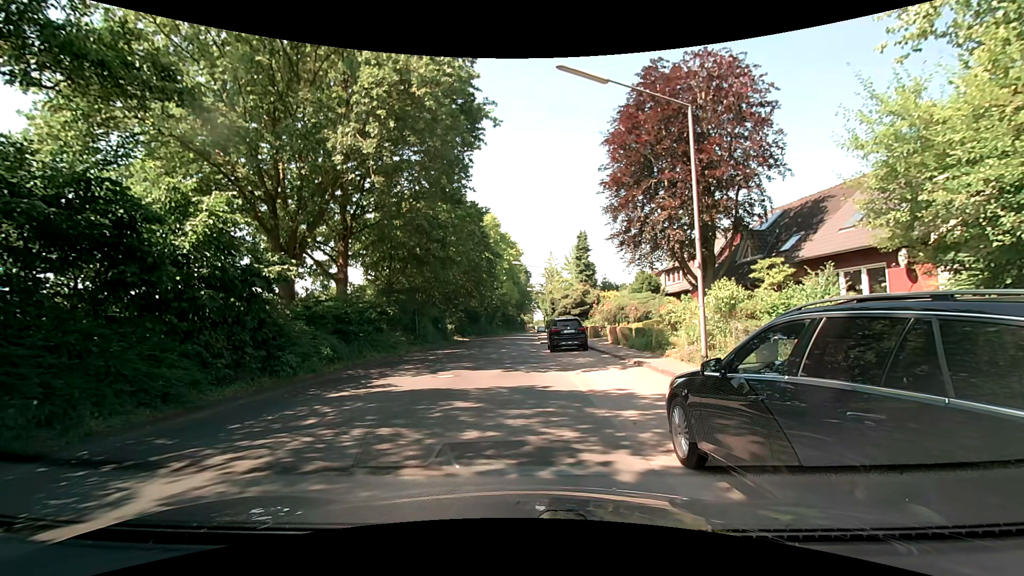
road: unclassified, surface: asphalt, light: Day
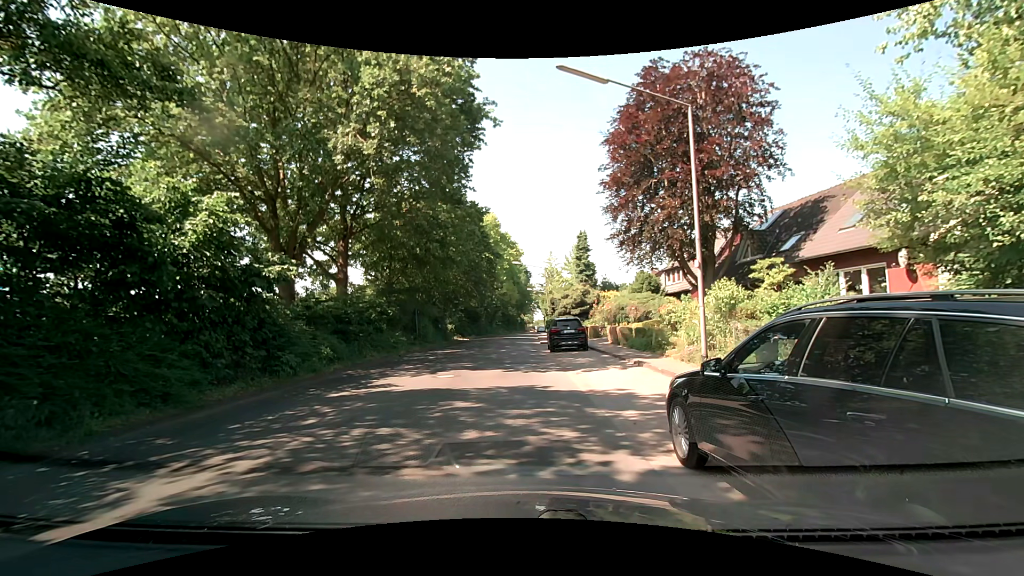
(0.0, 0.0) m; 0°
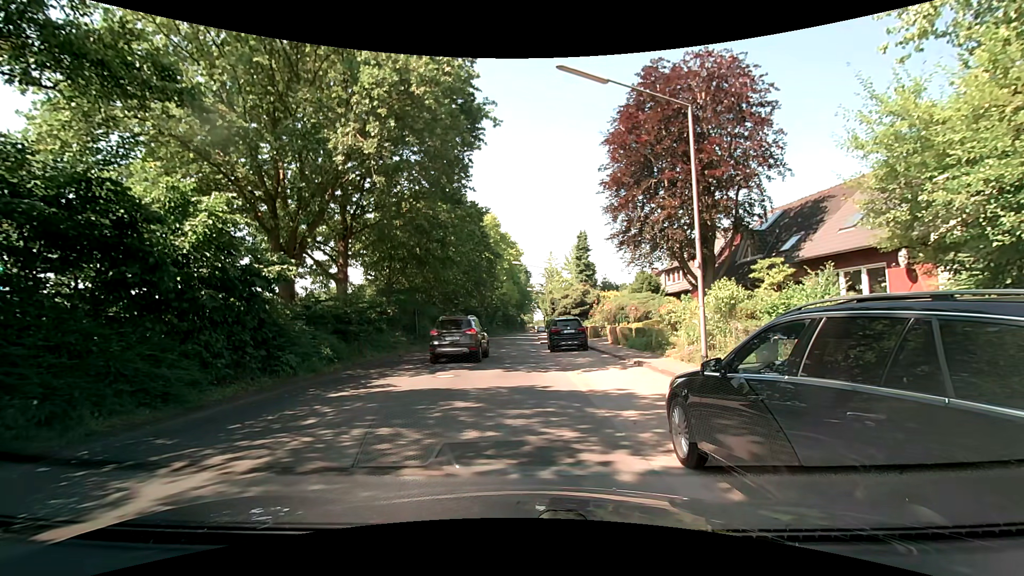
(0.0, 0.0) m; 0°
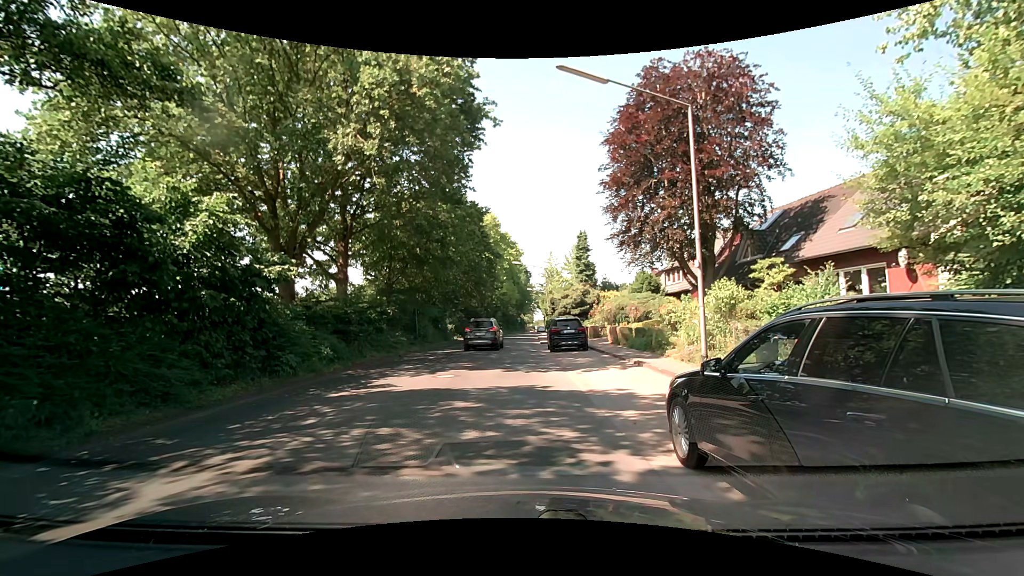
(0.0, 0.0) m; 0°
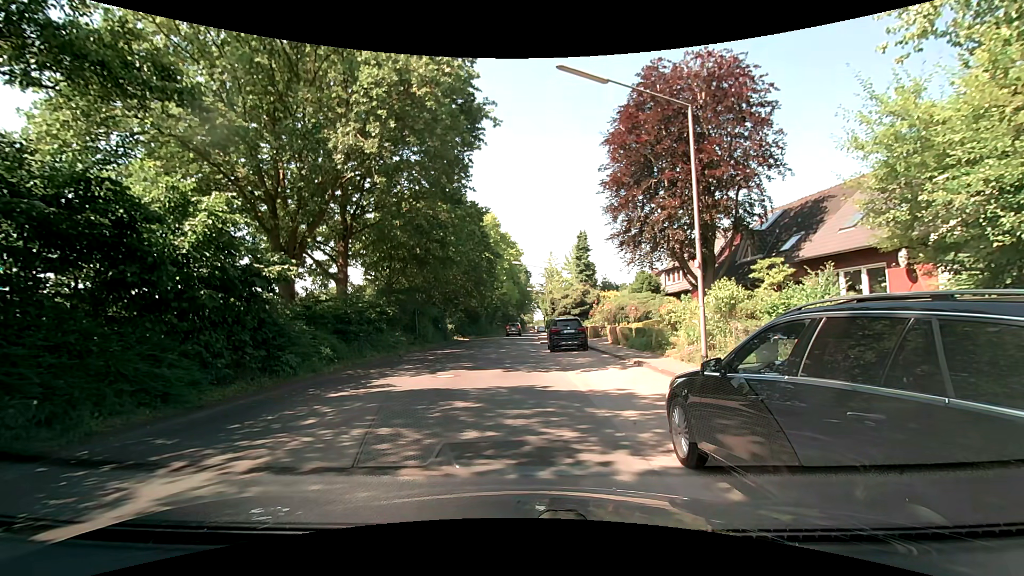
(0.0, 0.0) m; 0°
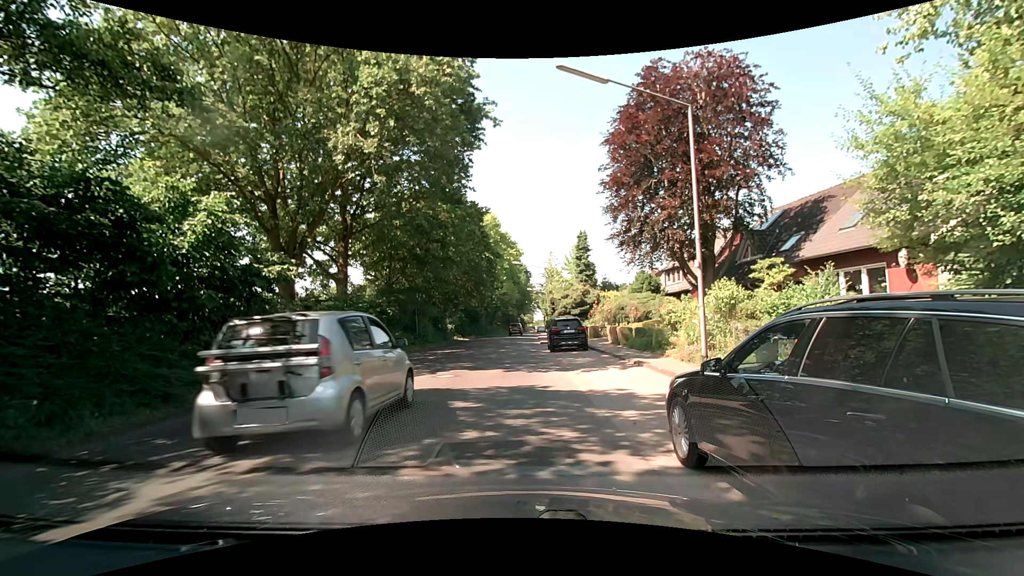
(0.0, 0.0) m; 0°
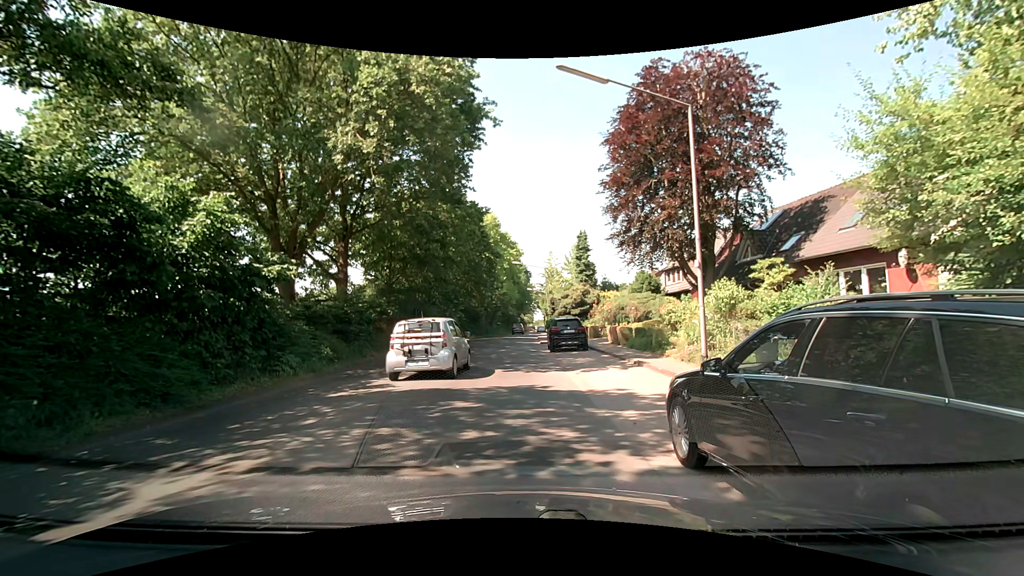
(0.0, 0.0) m; 0°
